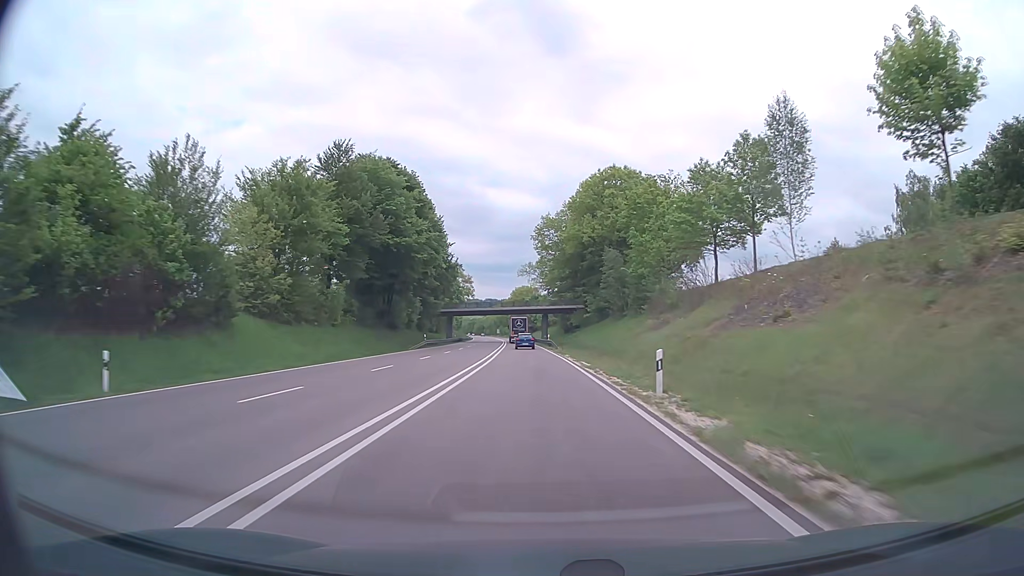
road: trunk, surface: asphalt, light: Day
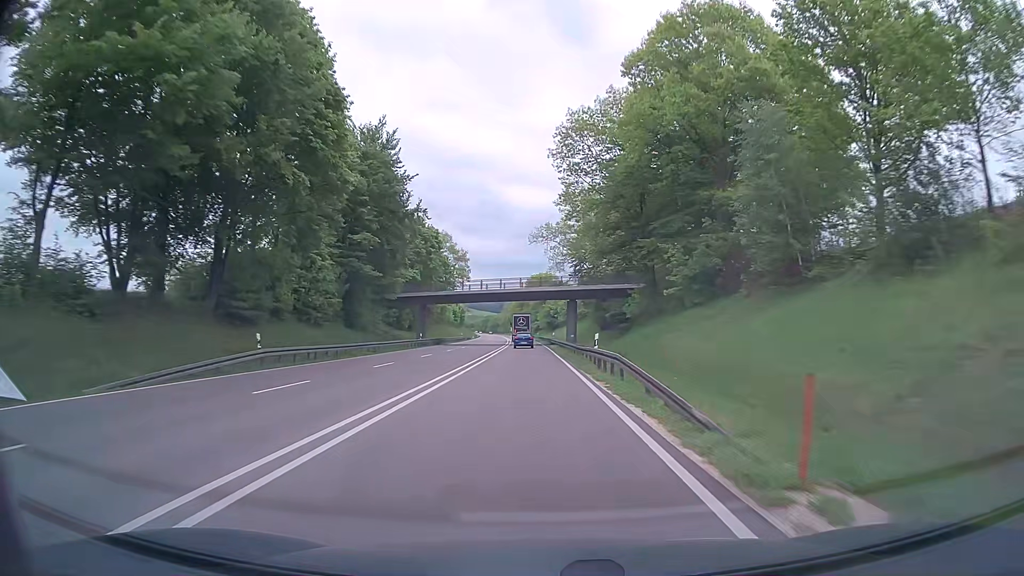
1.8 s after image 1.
(-0.6, +46.5) m; -2°
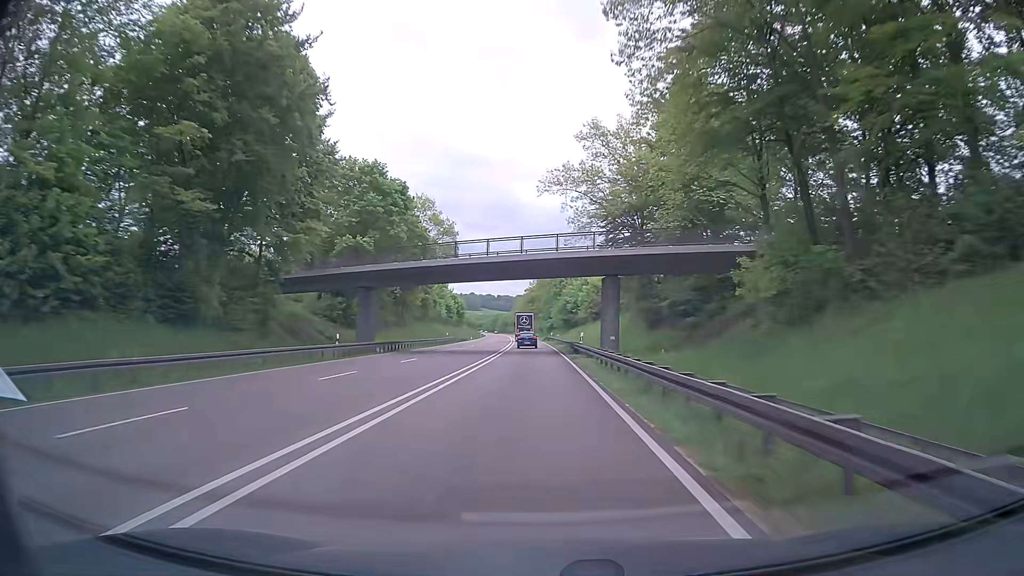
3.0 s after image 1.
(-0.3, +31.3) m; -1°
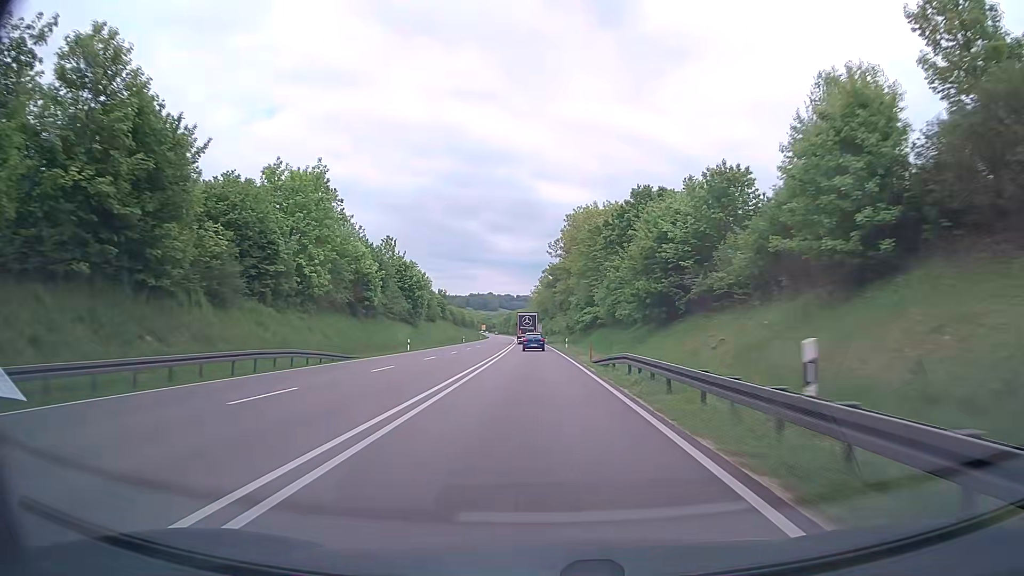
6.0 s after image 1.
(-1.0, +79.1) m; -2°
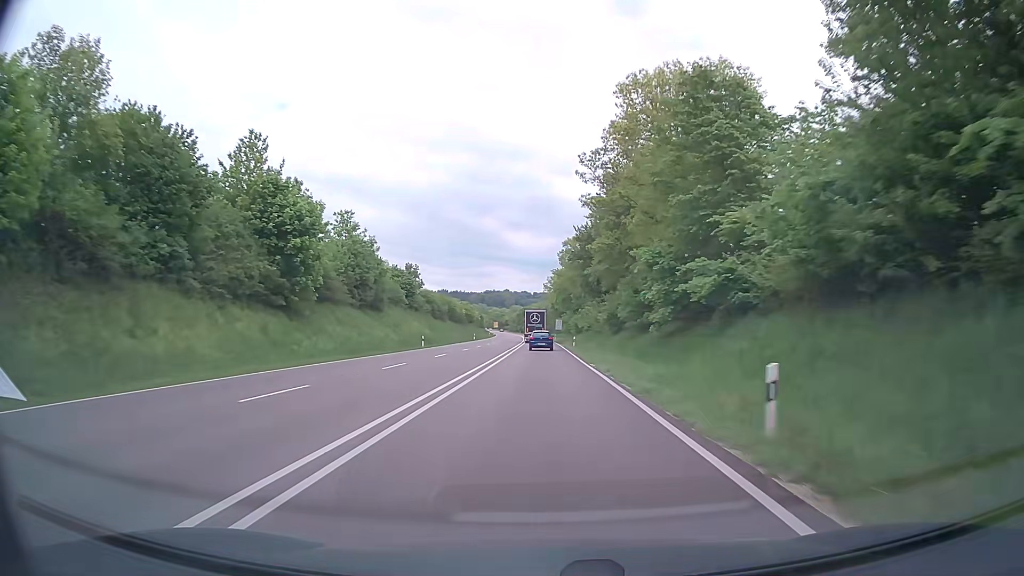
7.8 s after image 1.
(-0.5, +48.1) m; -1°
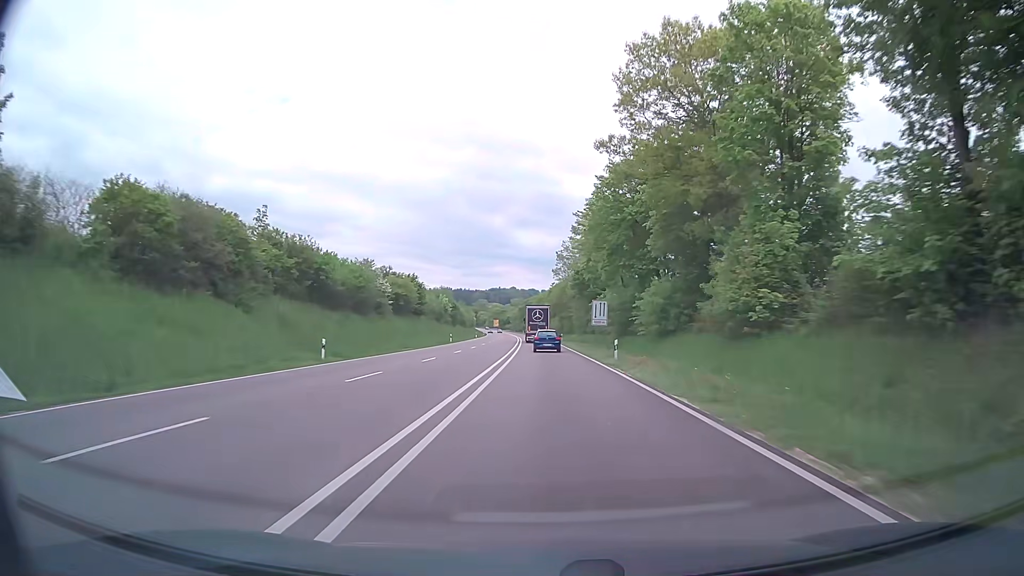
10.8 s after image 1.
(-1.0, +78.6) m; -1°
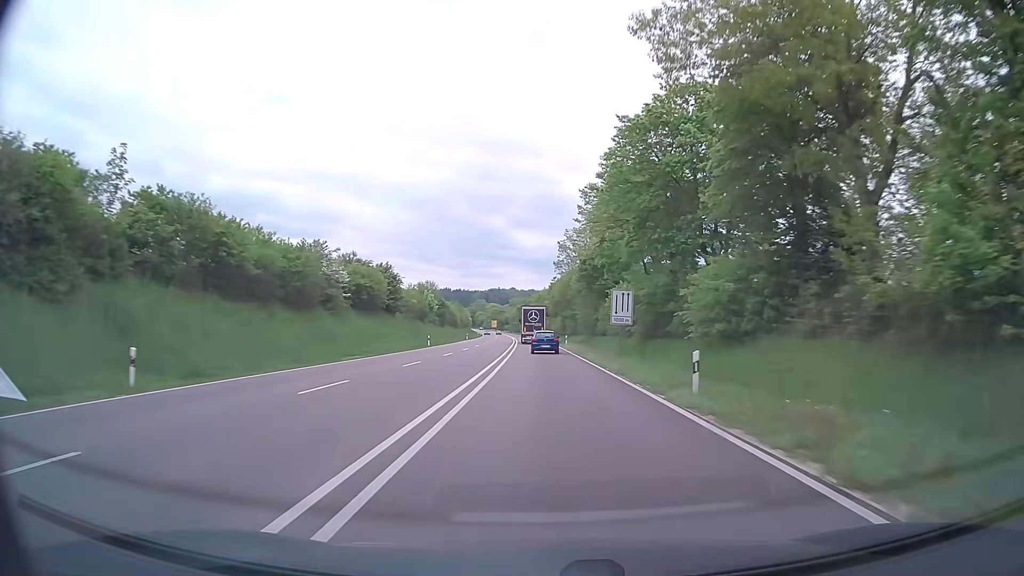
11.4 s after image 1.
(-0.1, +15.3) m; 0°
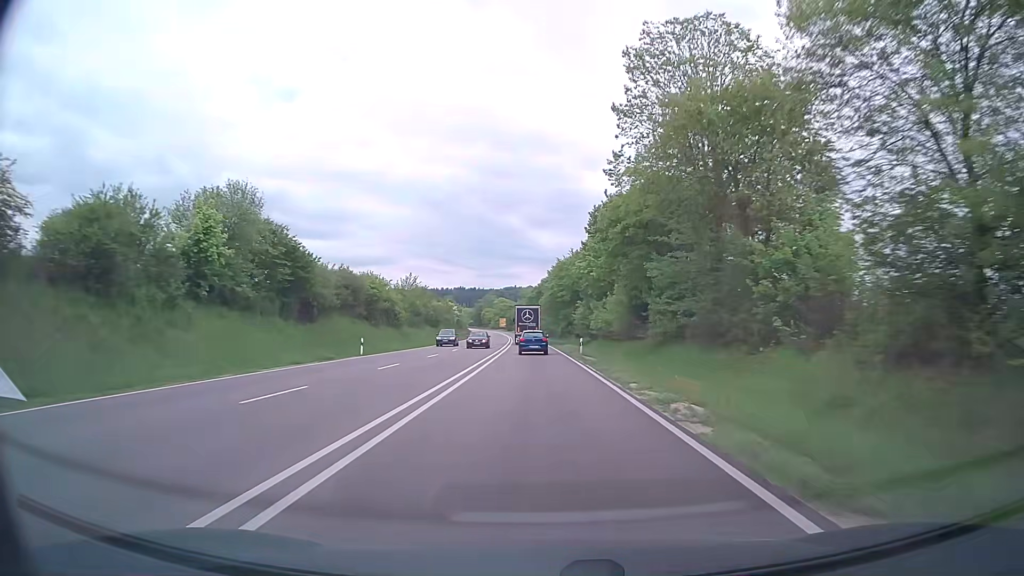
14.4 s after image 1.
(-0.8, +74.1) m; -1°
(0, +10) (0, +20) (0, +30) (0, +40) (-1, +50) (-1, +60) (-1, +70) (-2, +80) (-2, +90) (-2, +100) m
